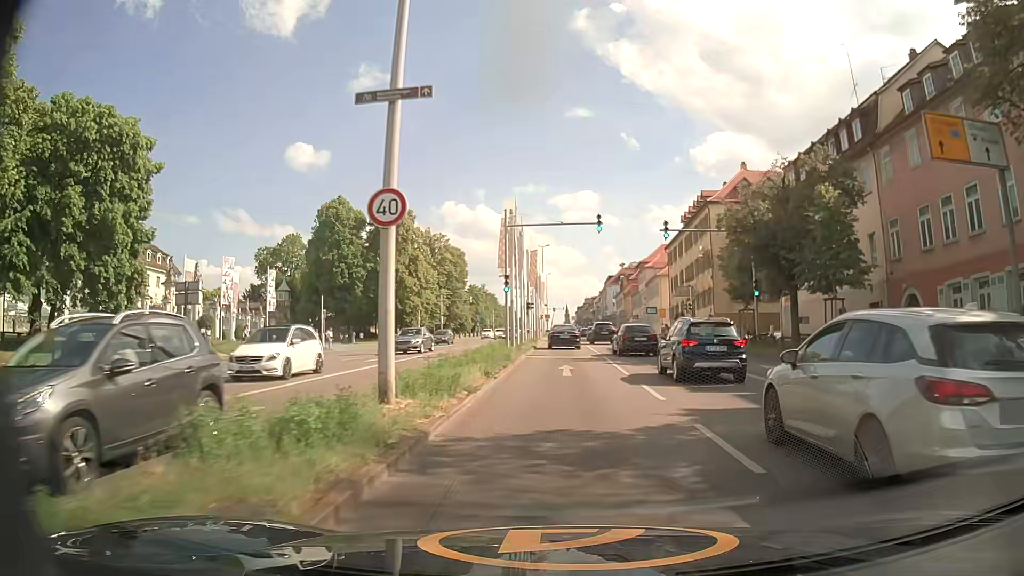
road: primary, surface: asphalt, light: Day
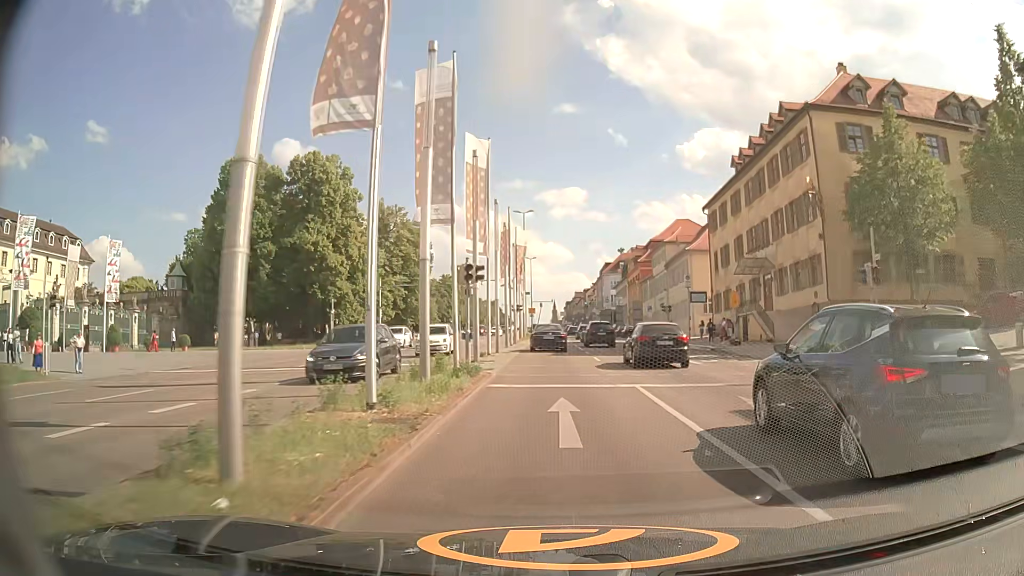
(+0.3, +30.5) m; +2°
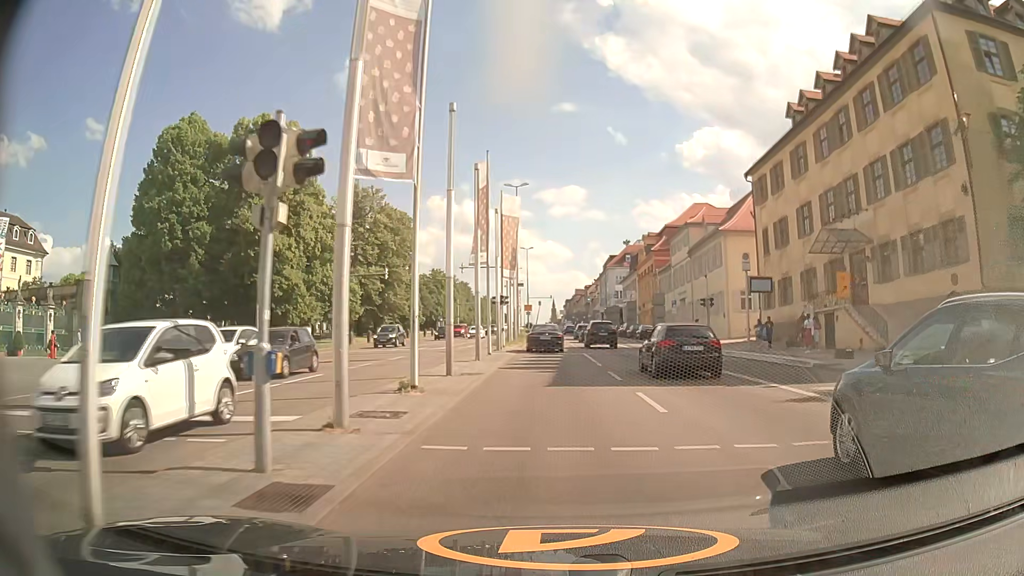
(-0.1, +14.7) m; 0°
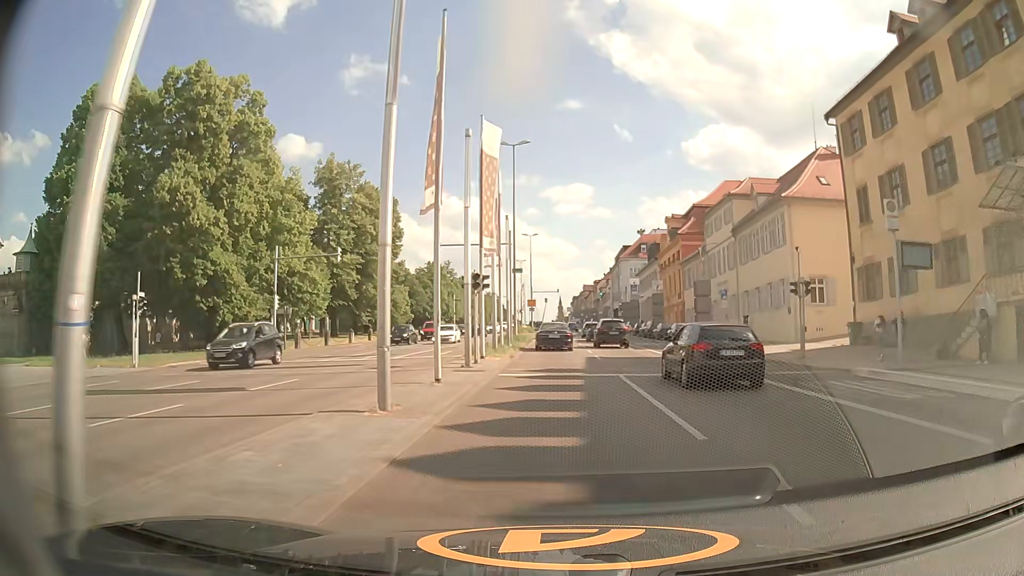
(0.0, +14.6) m; -1°
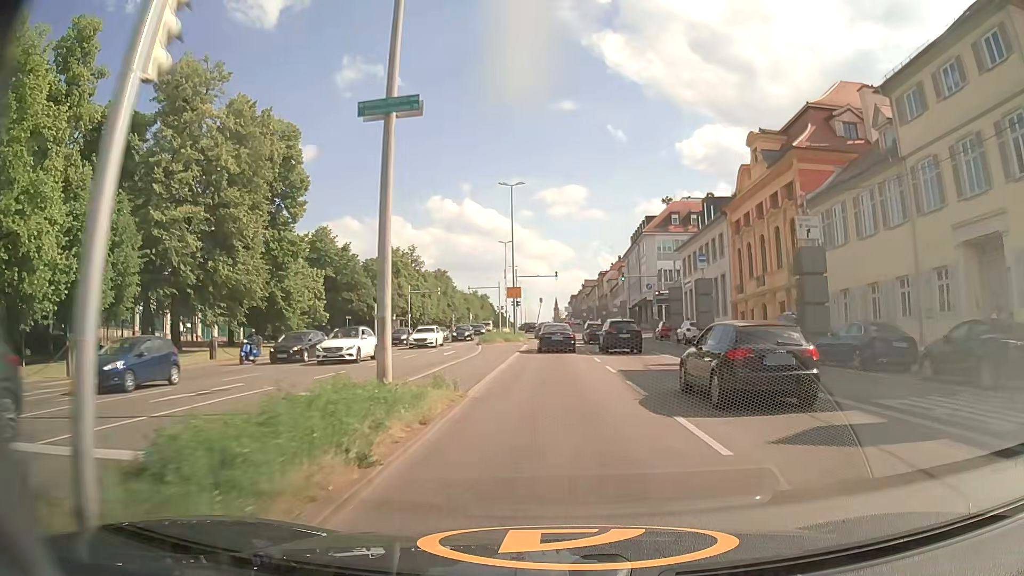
(+0.1, +37.3) m; +1°
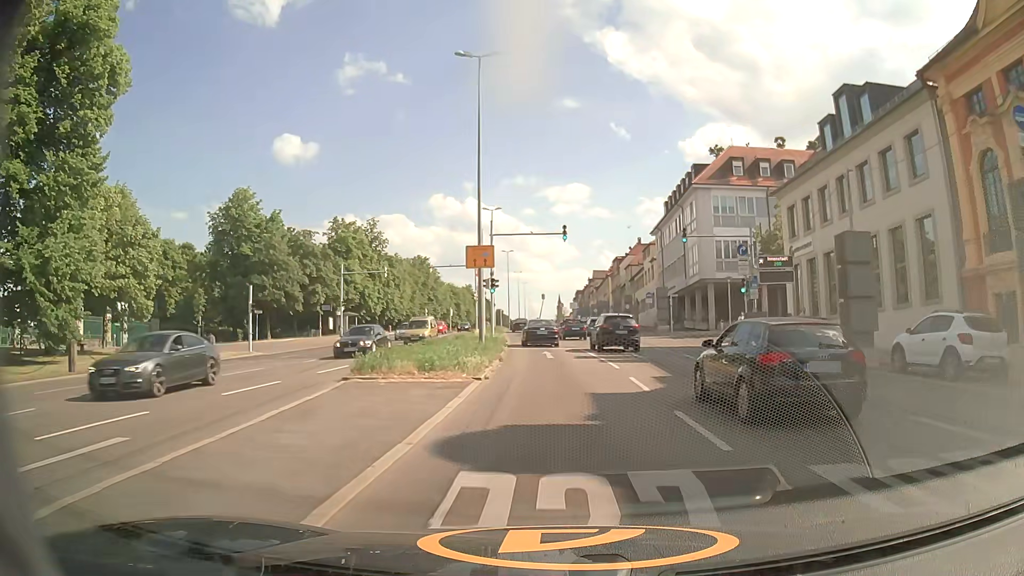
(-0.2, +30.4) m; -1°
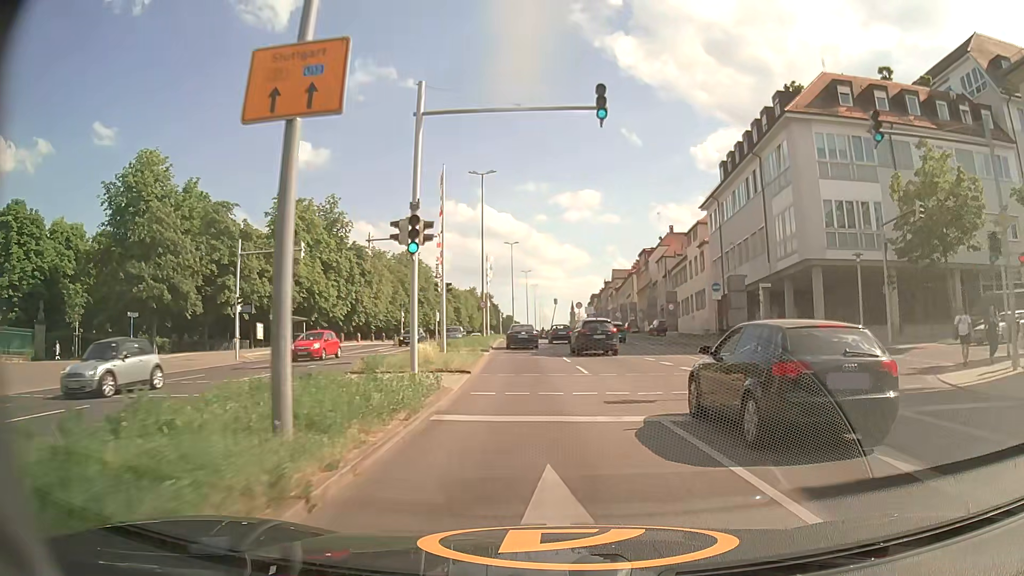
(0.0, +22.8) m; -1°
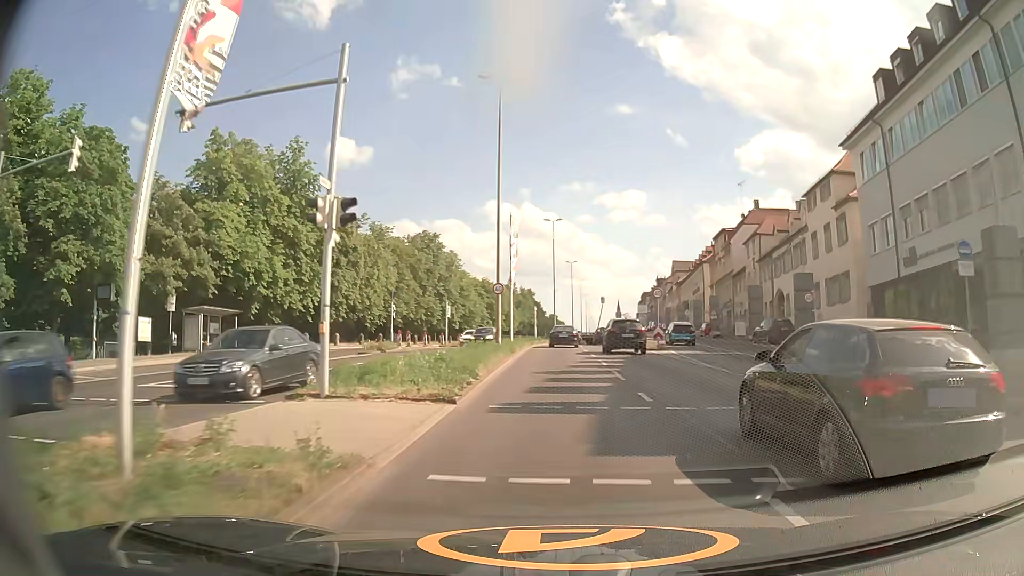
(-0.8, +23.2) m; -4°
(0, +10) (0, +20) (0, +30) (0, +40) (+1, +50) (+1, +60) (+2, +70) (+2, +80) (+3, +90) (+4, +100) m
